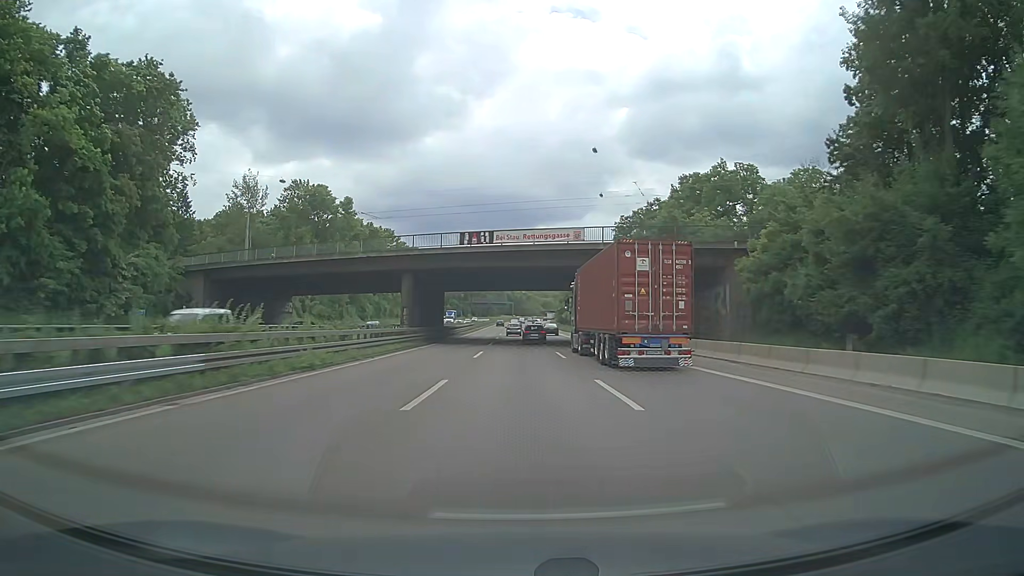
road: motorway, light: Day
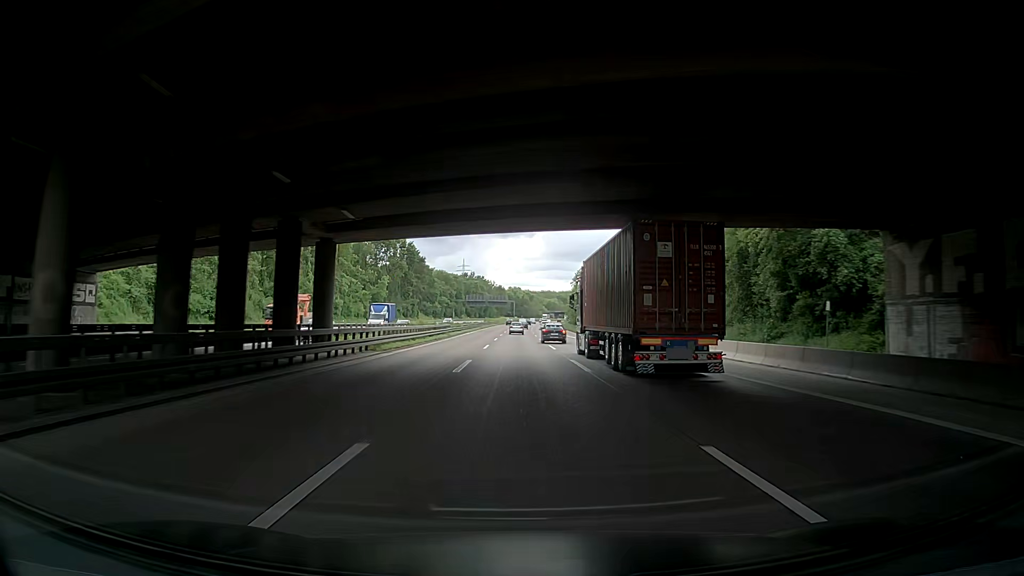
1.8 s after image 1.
(-0.2, +45.3) m; -1°
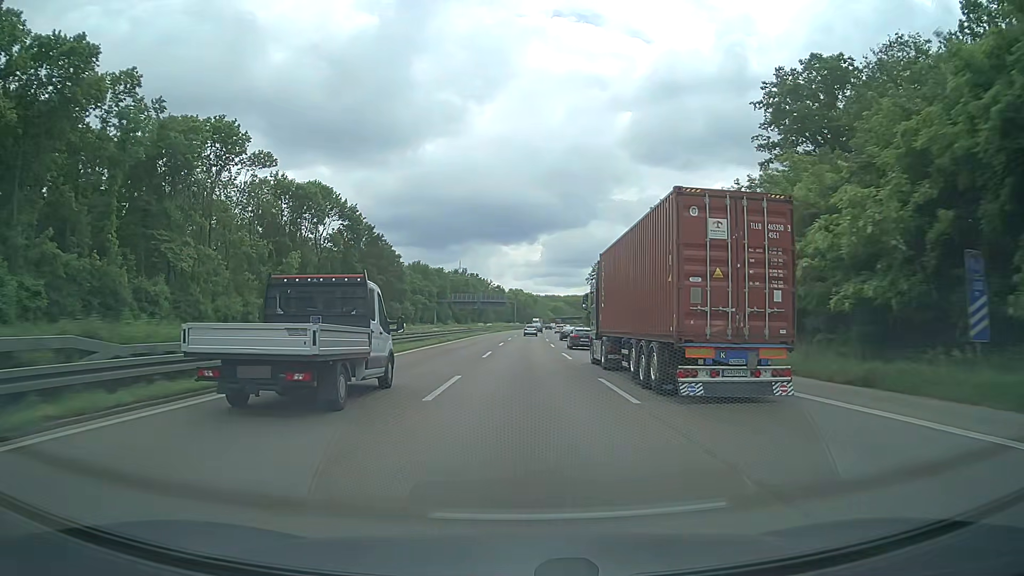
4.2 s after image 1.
(-0.6, +61.0) m; 0°
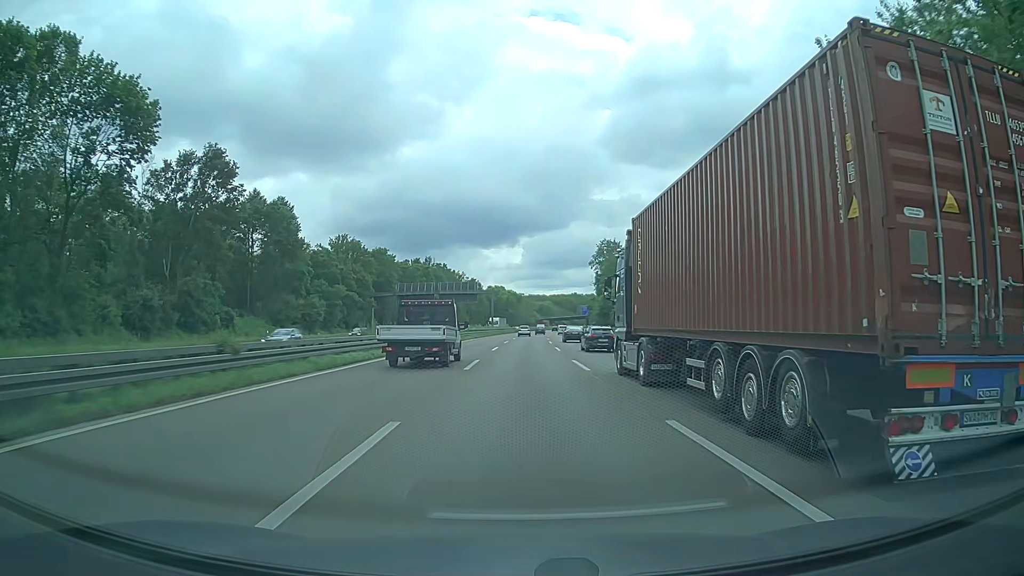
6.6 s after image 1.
(+0.7, +62.9) m; +1°
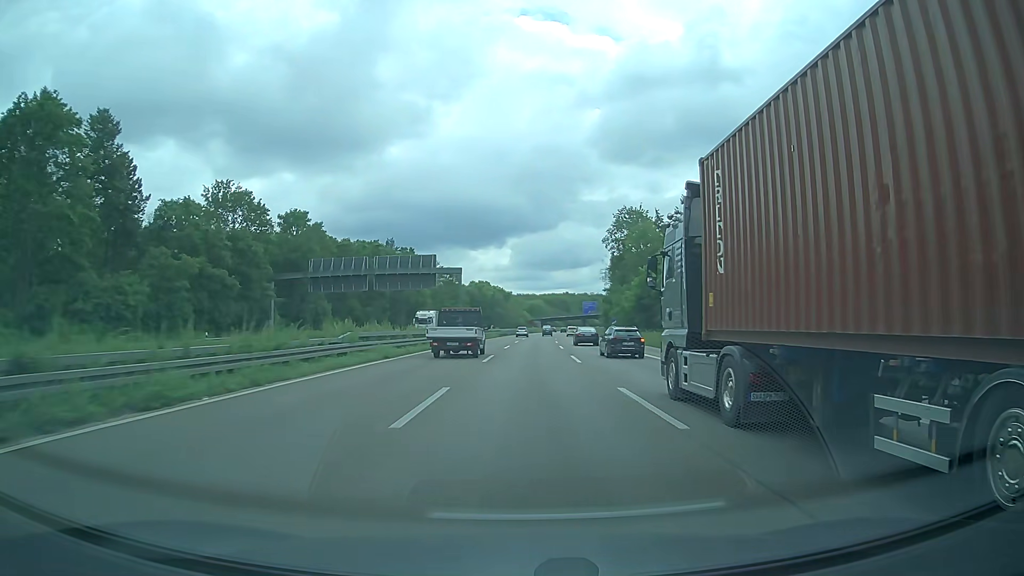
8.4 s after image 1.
(+0.4, +47.9) m; +1°
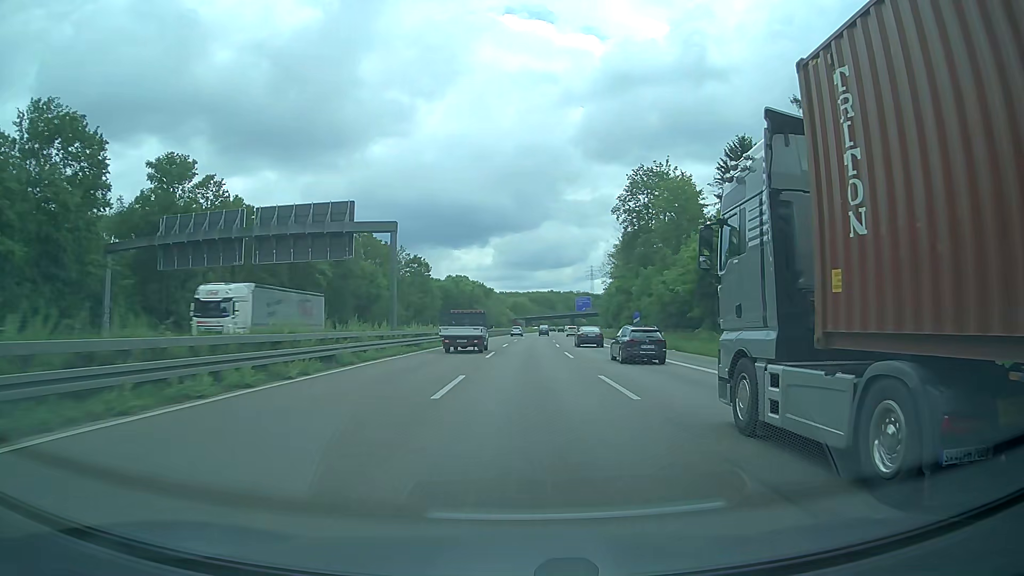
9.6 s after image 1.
(+0.3, +32.1) m; +1°
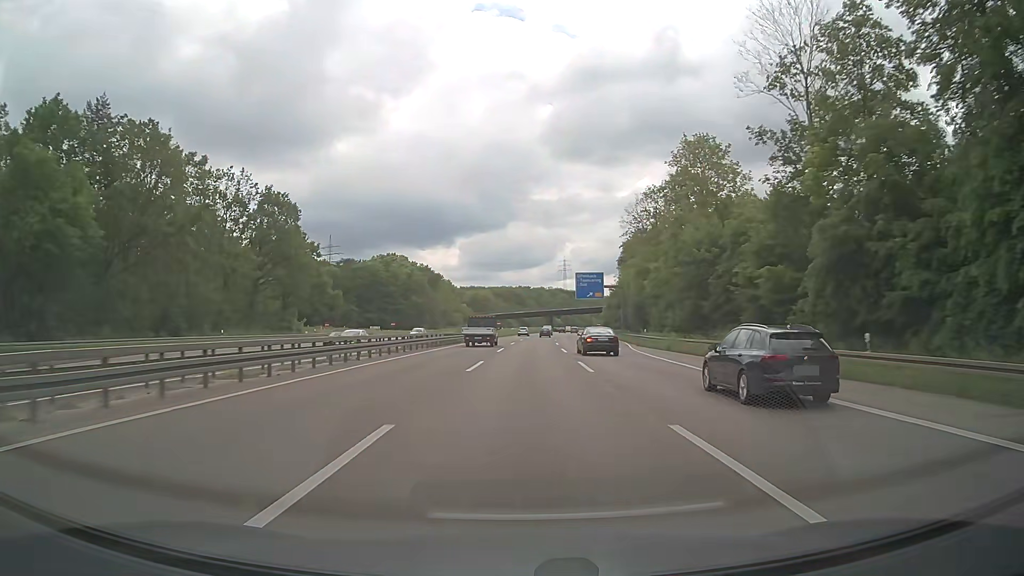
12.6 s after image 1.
(+2.3, +80.8) m; +3°
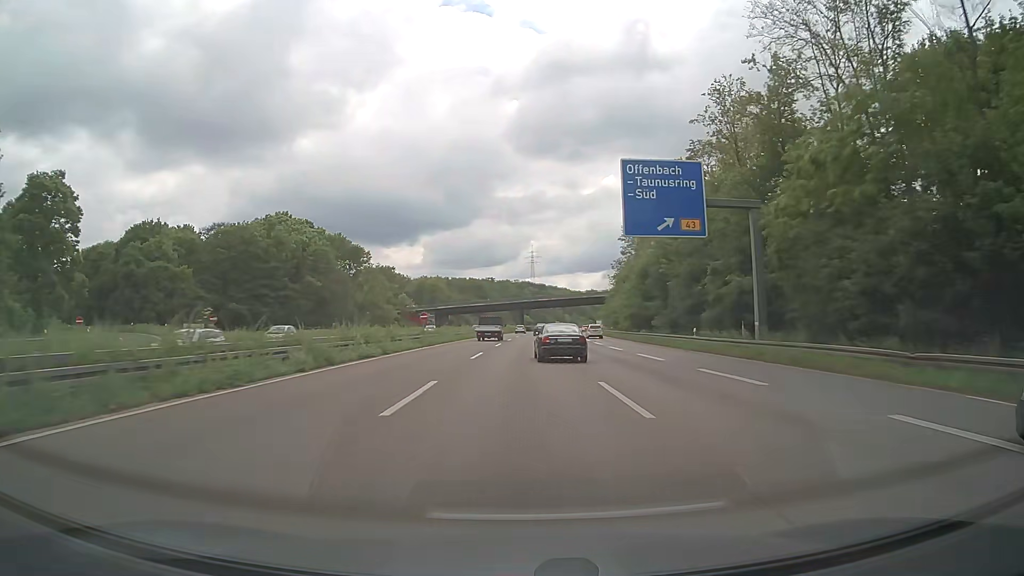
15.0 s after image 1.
(+1.7, +64.8) m; +3°
(0, +10) (0, +20) (0, +30) (+1, +40) (+1, +50) (+1, +60) (+2, +70) (+2, +80) (+3, +90) (+3, +100) m
